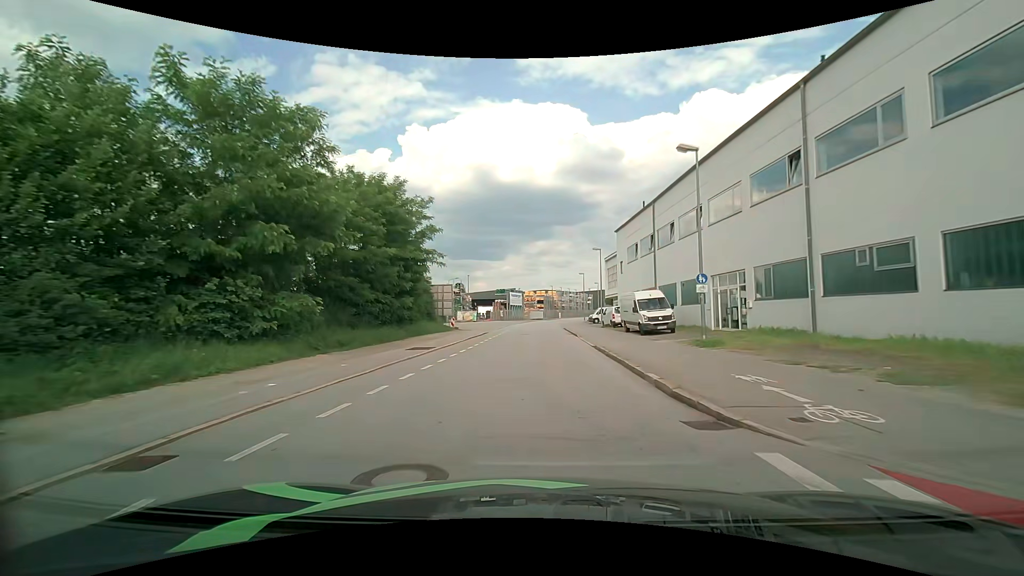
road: residential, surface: asphalt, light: Day
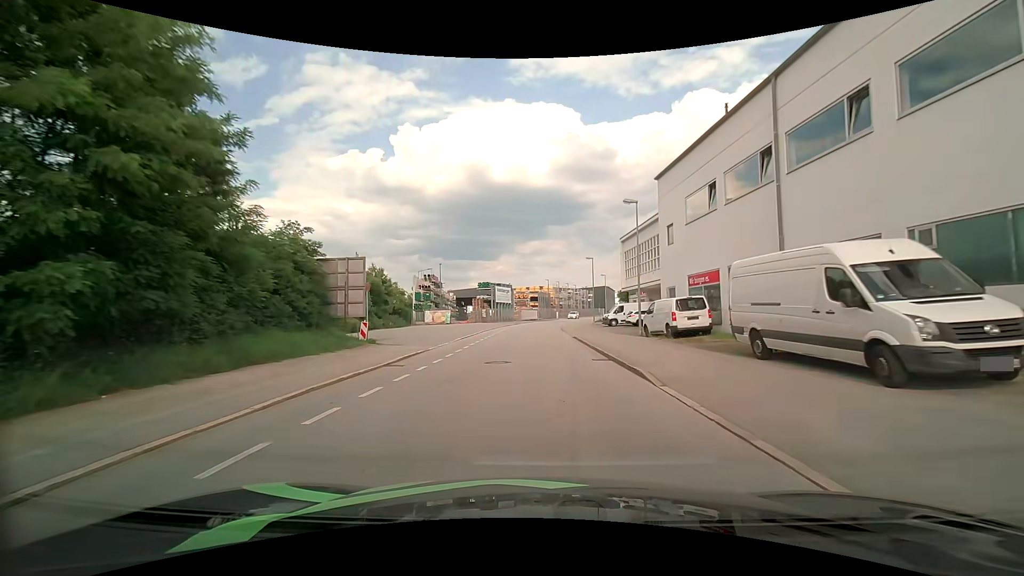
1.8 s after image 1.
(-0.1, +20.7) m; 0°
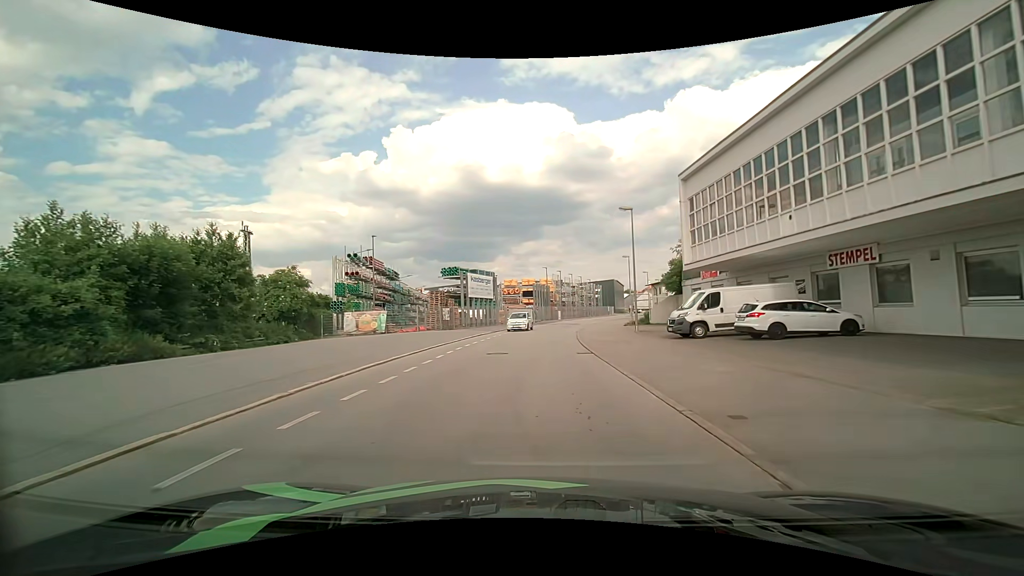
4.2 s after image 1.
(+0.1, +26.7) m; +1°
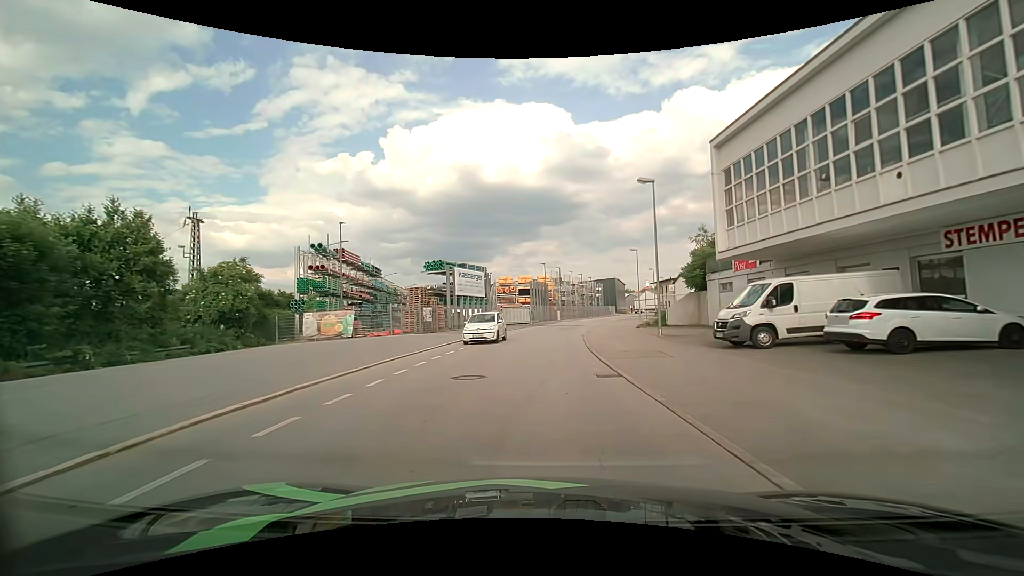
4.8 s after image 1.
(0.0, +6.5) m; 0°
(0, +10) (0, +20) (+1, +30) (+2, +40) (+4, +50) (+6, +60) (+8, +69) (+11, +79) (+14, +88) (+17, +98) m
